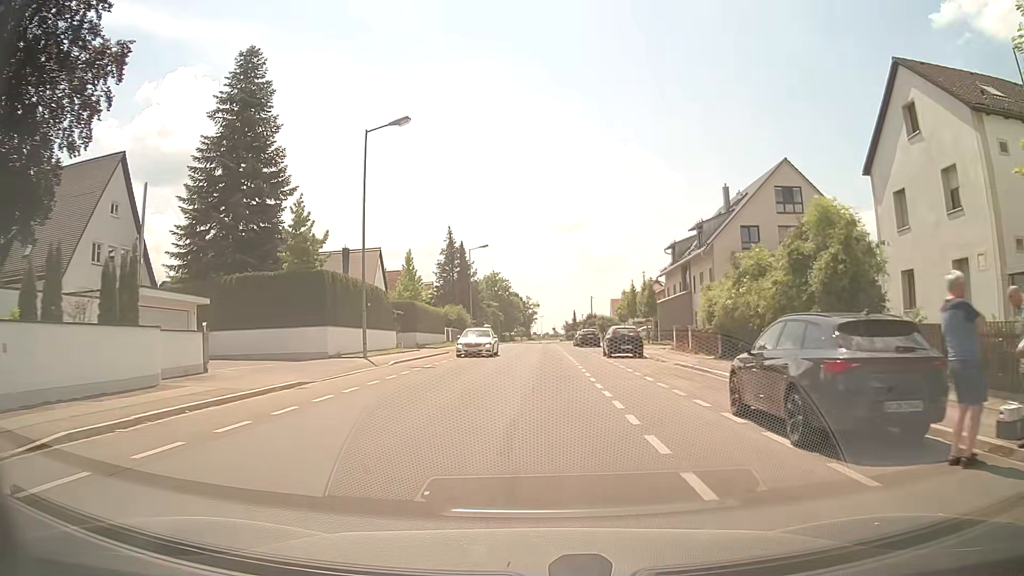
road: tertiary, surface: asphalt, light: Day
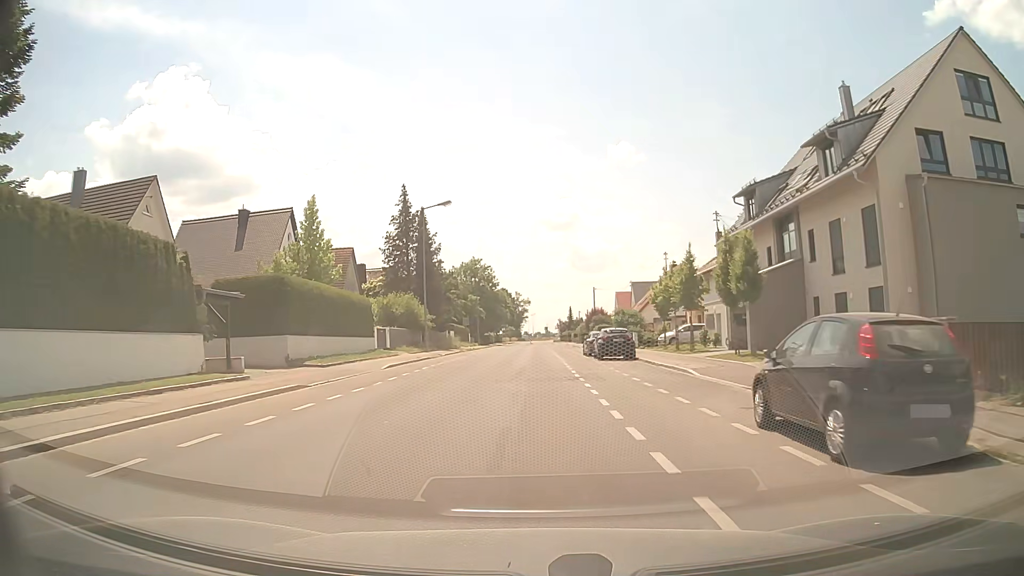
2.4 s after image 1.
(+0.4, +25.1) m; +1°
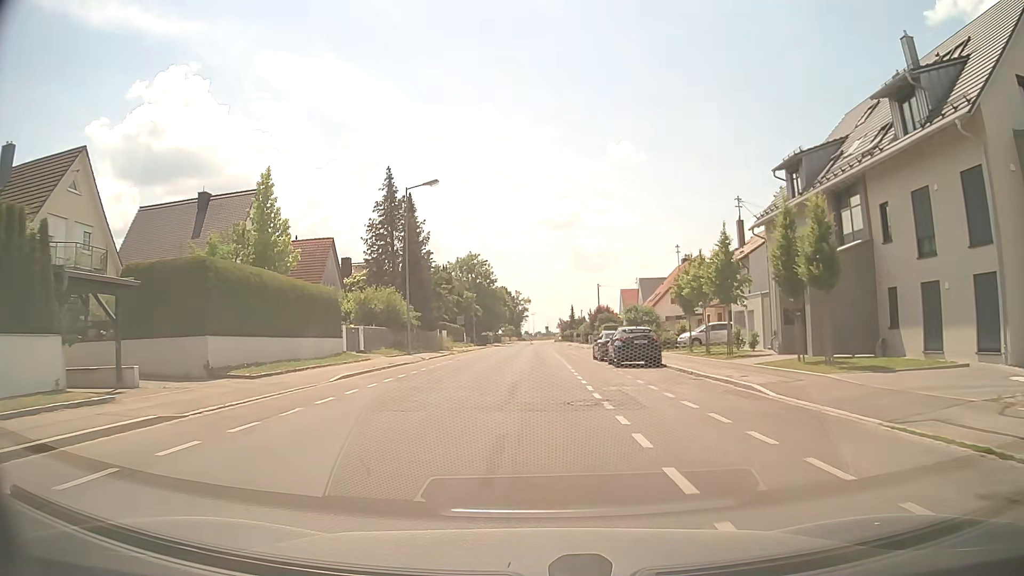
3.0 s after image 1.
(0.0, +6.7) m; +1°
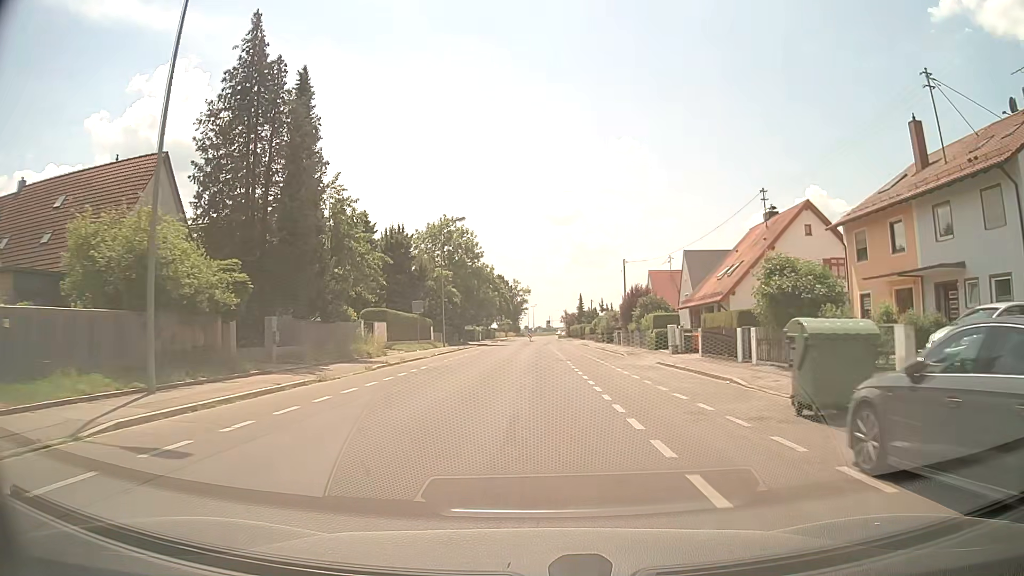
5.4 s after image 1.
(-0.2, +28.8) m; 0°
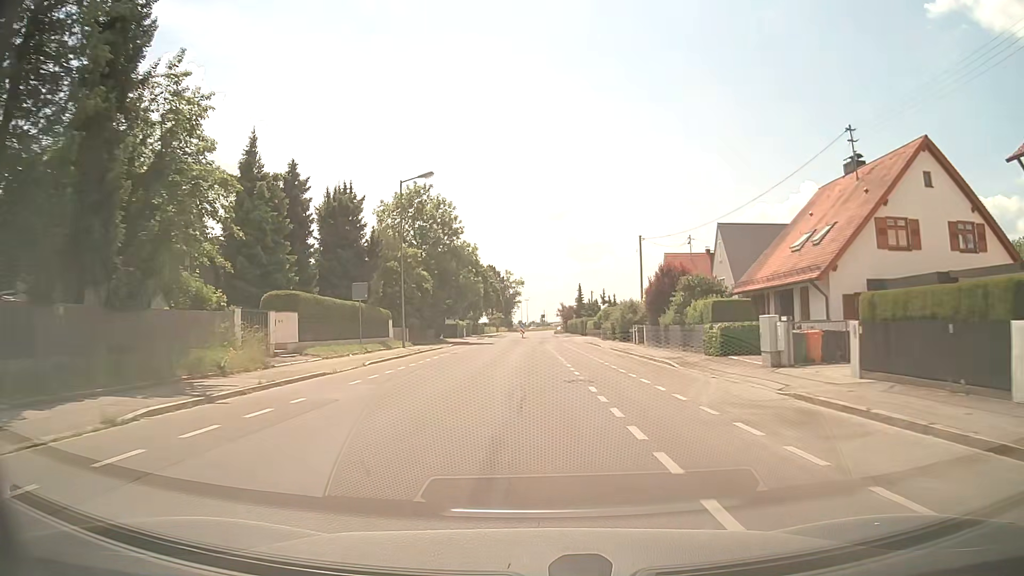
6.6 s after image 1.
(+0.1, +14.9) m; +1°
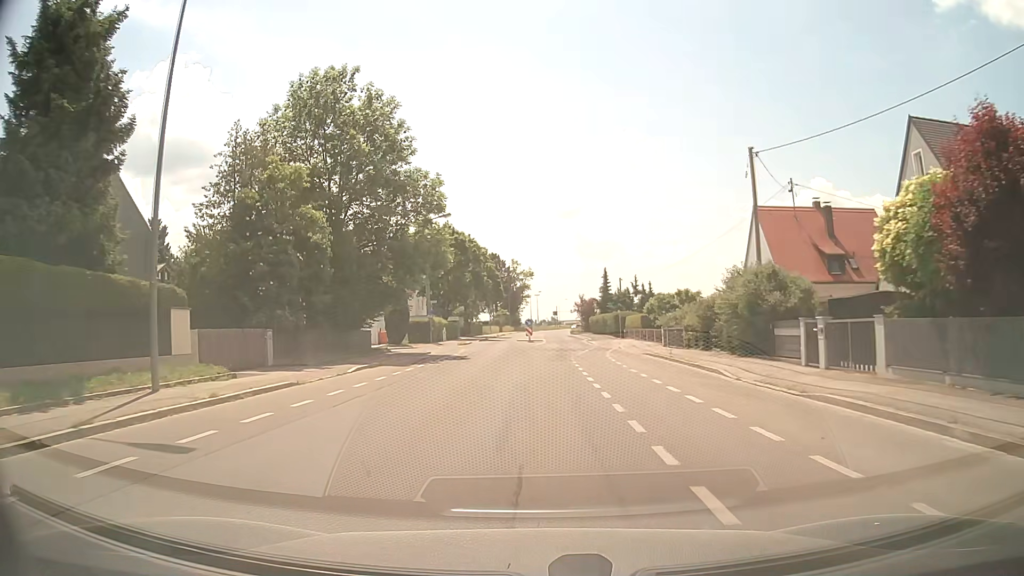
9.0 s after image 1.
(-0.2, +28.5) m; -1°
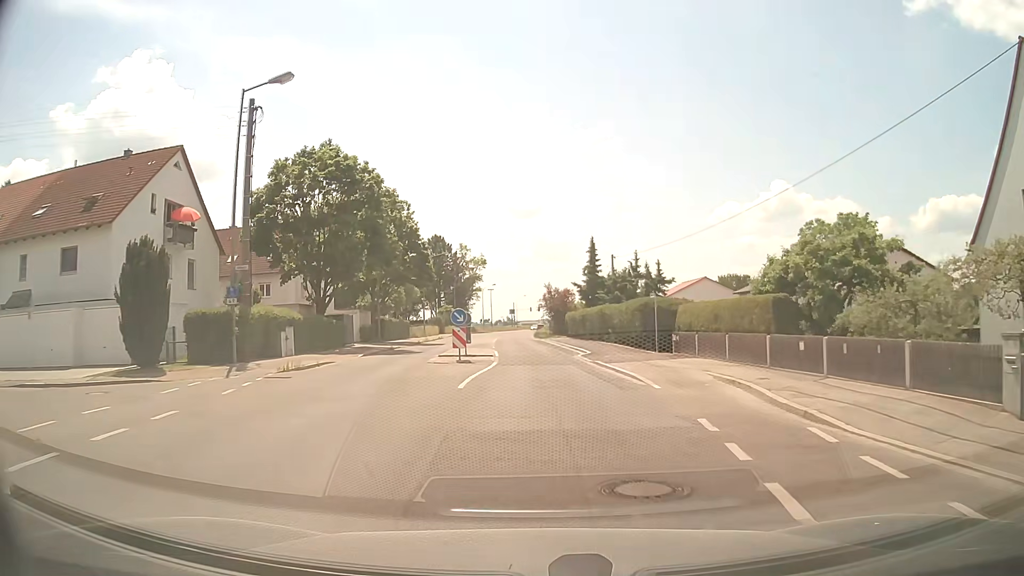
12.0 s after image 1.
(+0.2, +32.1) m; +3°
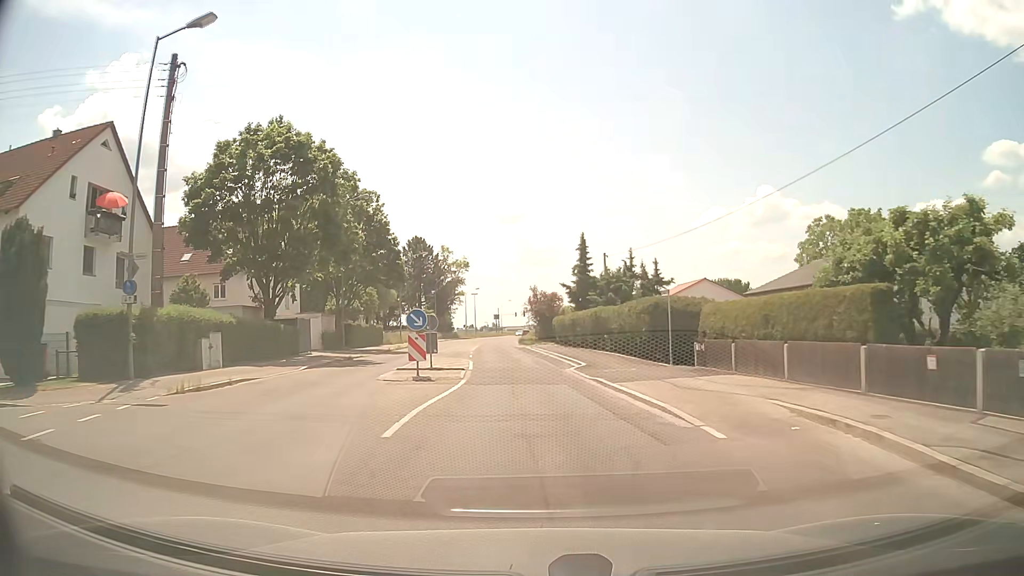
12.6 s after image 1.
(+0.1, +6.0) m; +1°
(0, +10) (0, +20) (-1, +30) (-1, +40) (-2, +50) (-3, +60) (-4, +70) (-4, +80) (-4, +90) (-4, +100) m
